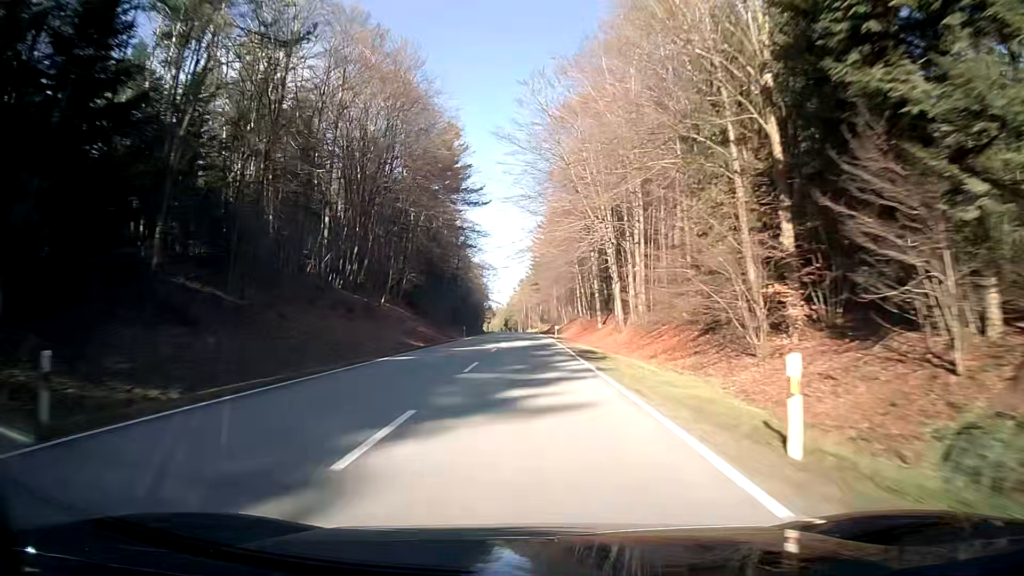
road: secondary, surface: asphalt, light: Day
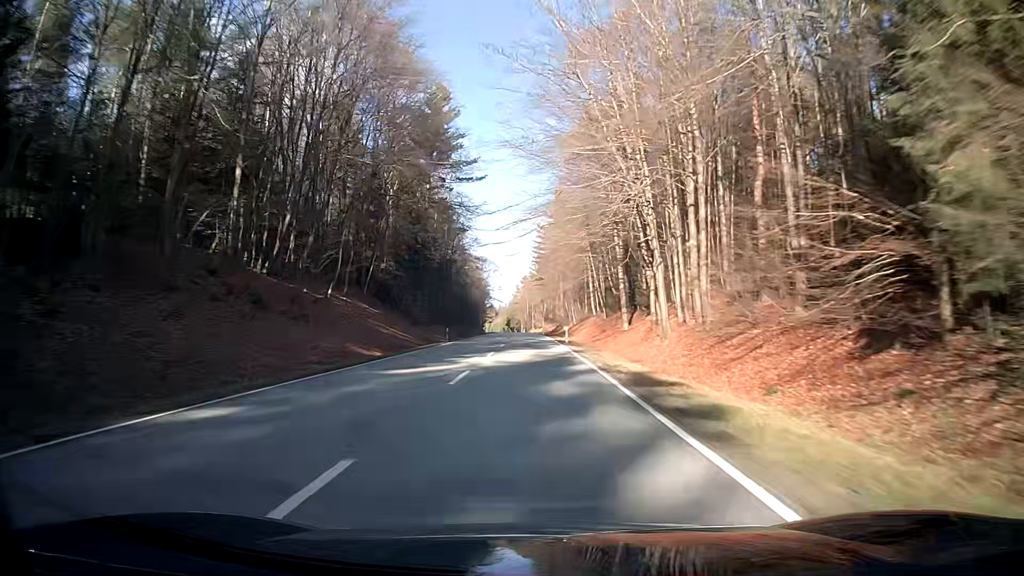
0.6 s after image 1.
(0.0, +15.9) m; 0°
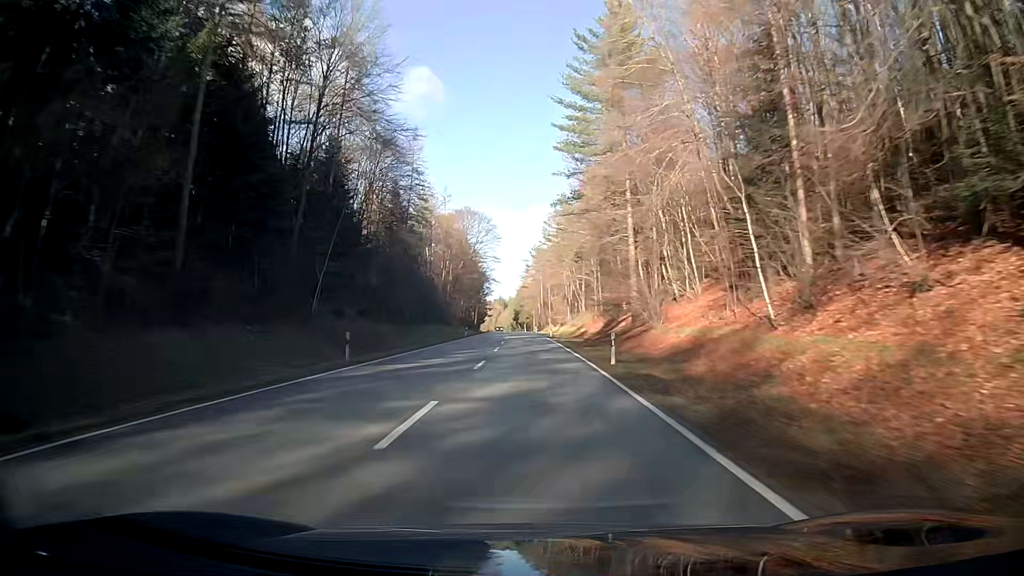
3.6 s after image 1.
(+0.1, +79.3) m; -1°
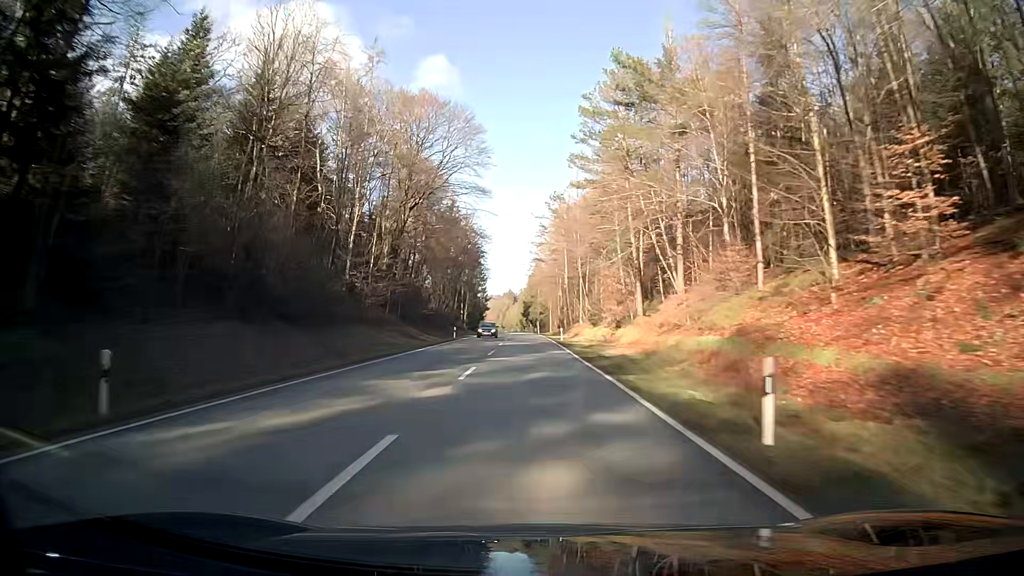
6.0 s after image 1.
(-0.6, +63.5) m; -1°
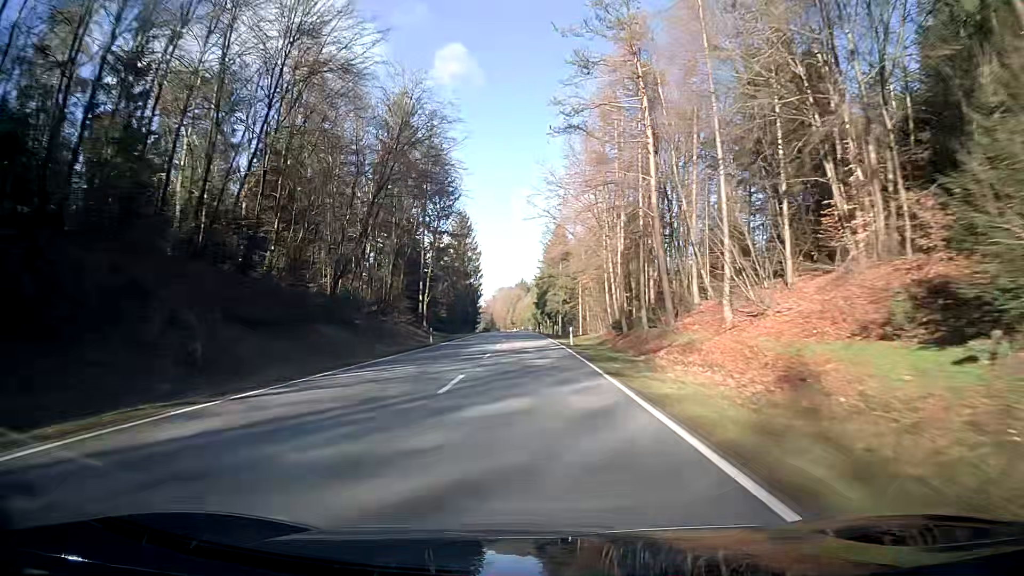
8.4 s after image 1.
(-0.6, +63.4) m; -1°
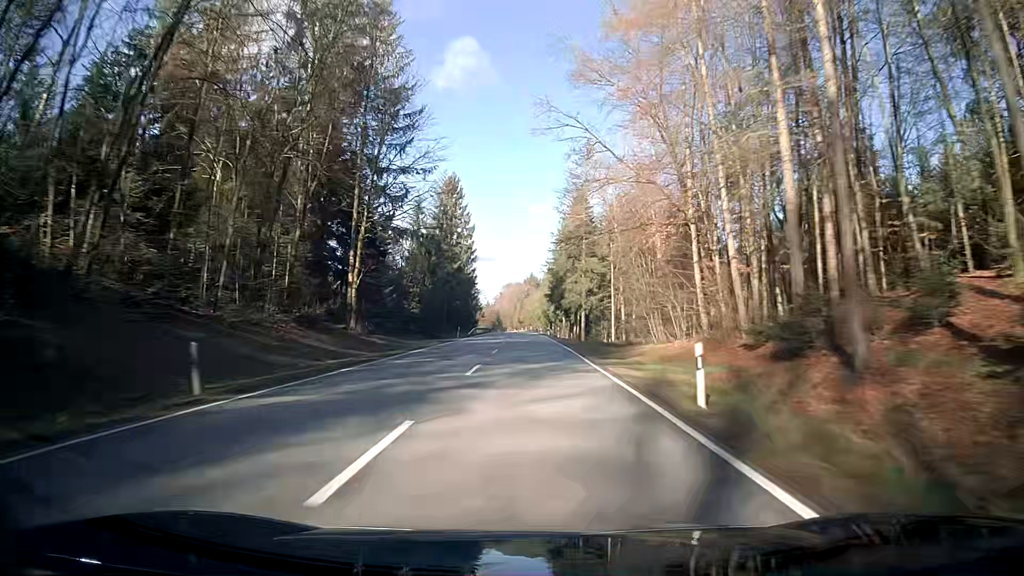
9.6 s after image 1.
(-0.2, +31.7) m; 0°
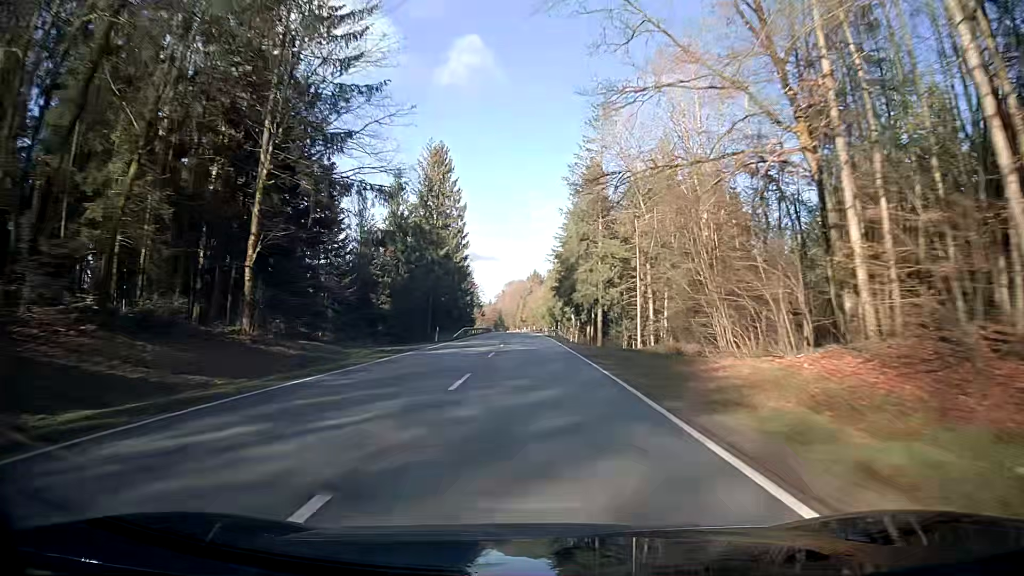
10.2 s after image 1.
(0.0, +15.9) m; 0°
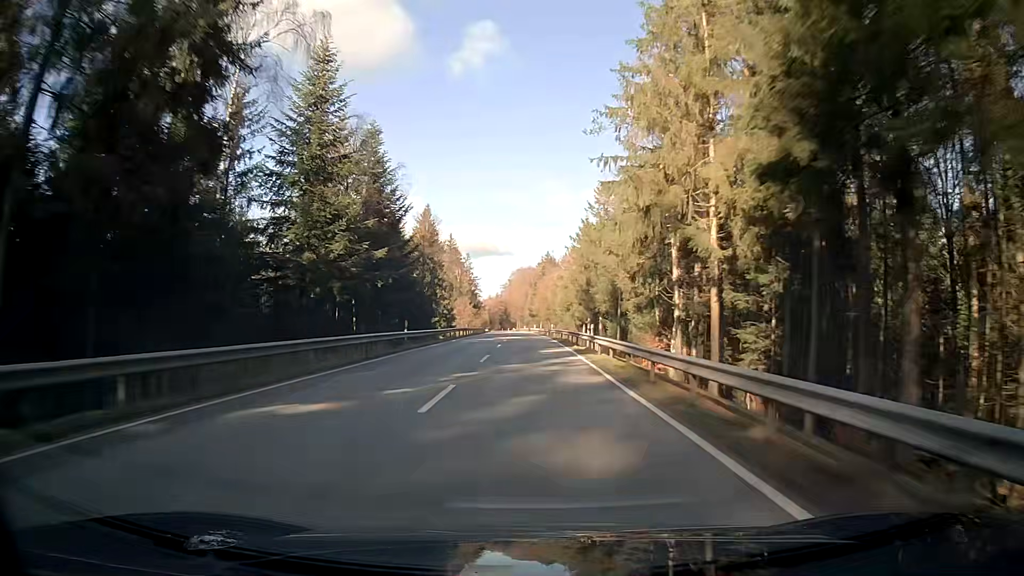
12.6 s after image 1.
(-0.8, +63.5) m; -1°
